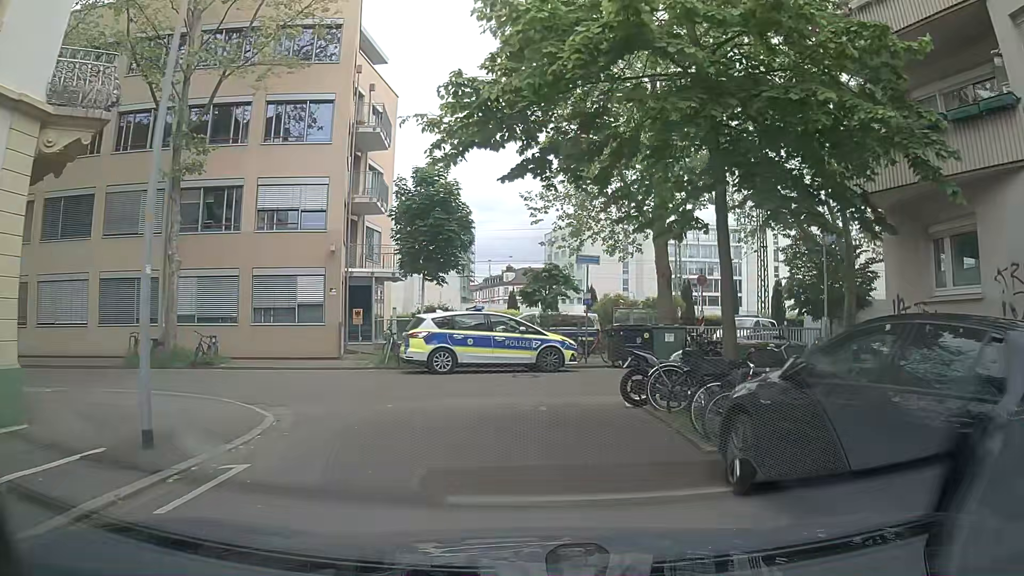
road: residential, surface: asphalt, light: Day
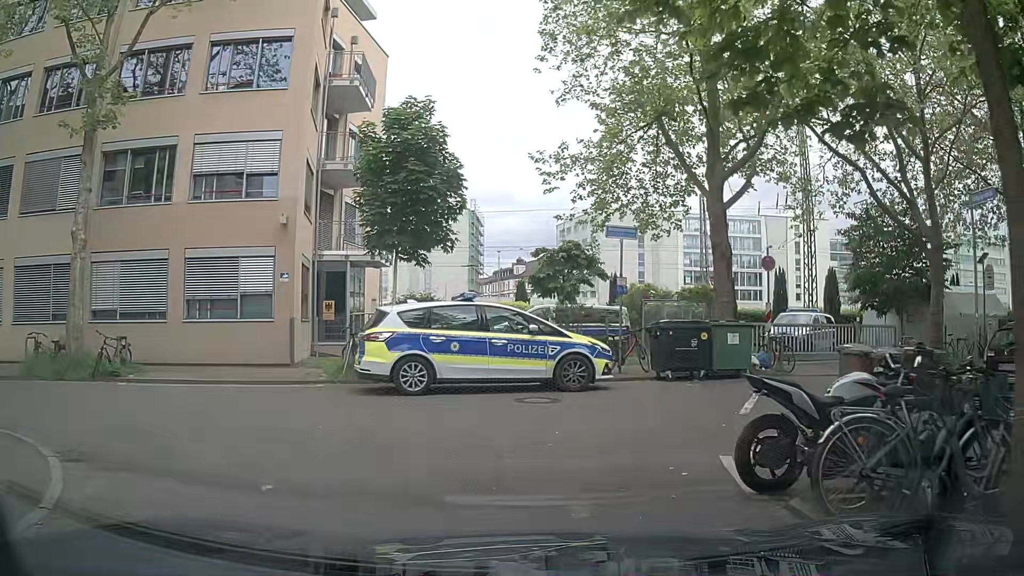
(+0.1, +5.6) m; 0°
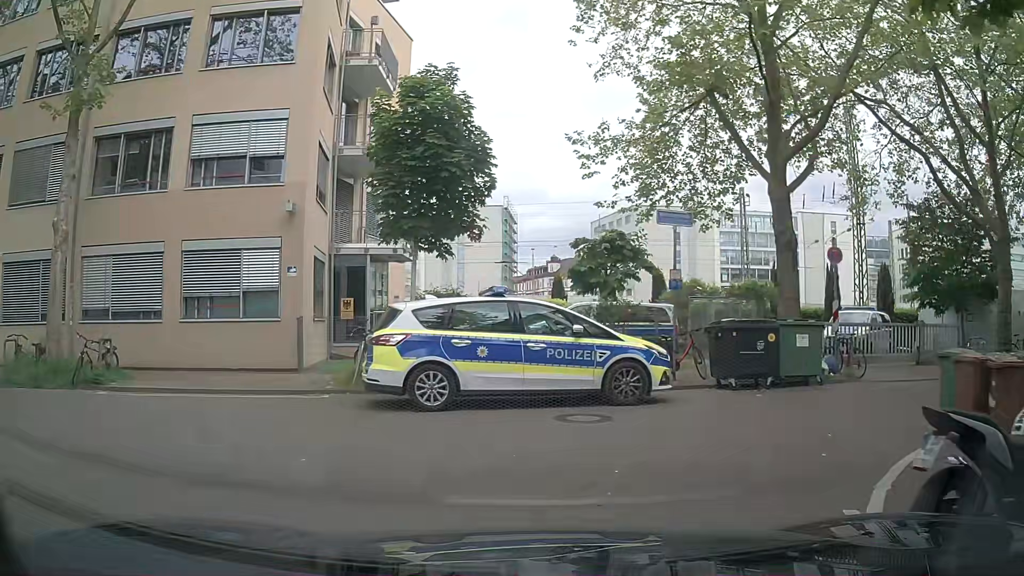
(0.0, +2.0) m; -2°
